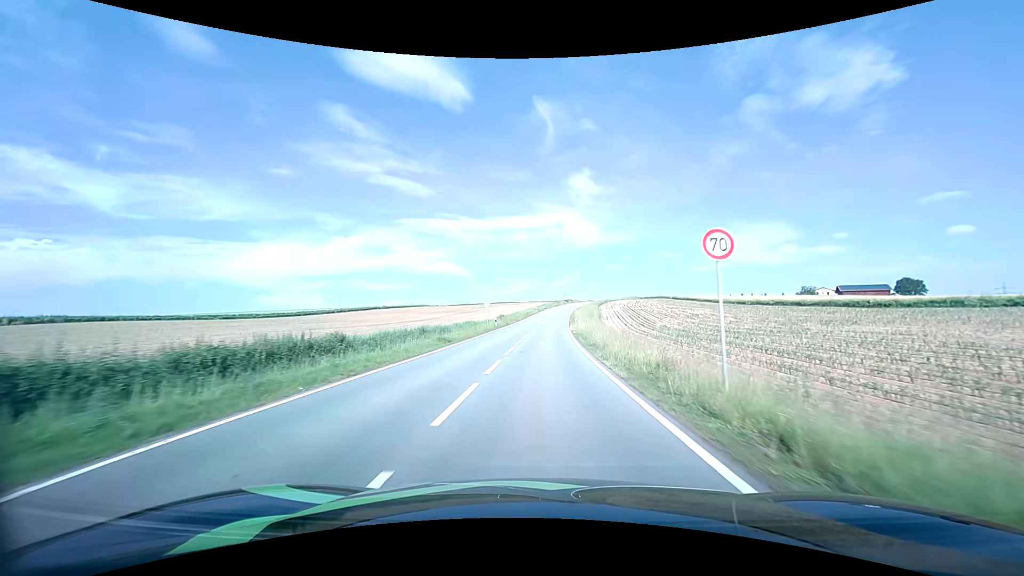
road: tertiary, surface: asphalt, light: Day
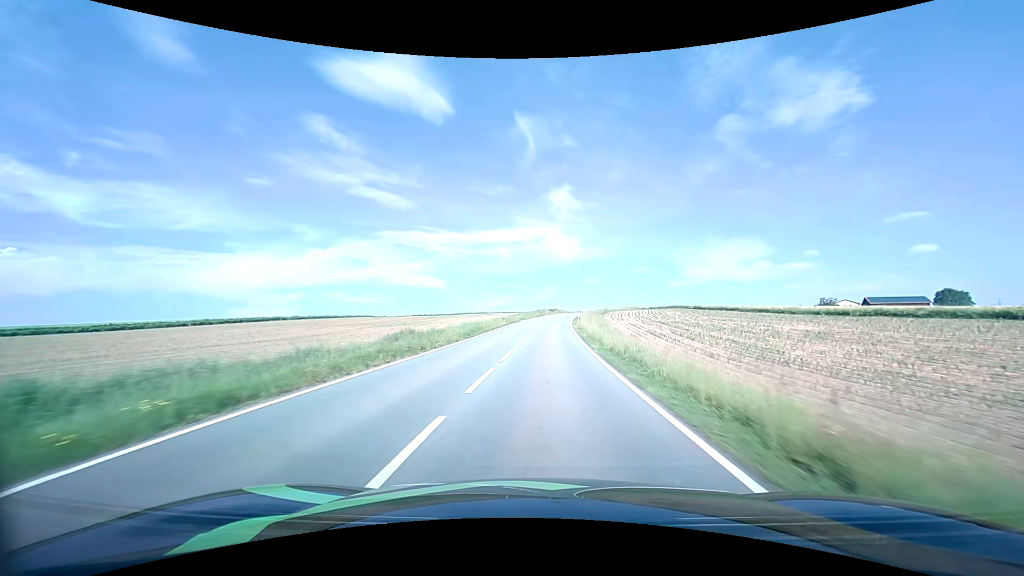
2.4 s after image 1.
(+1.1, +47.8) m; +2°
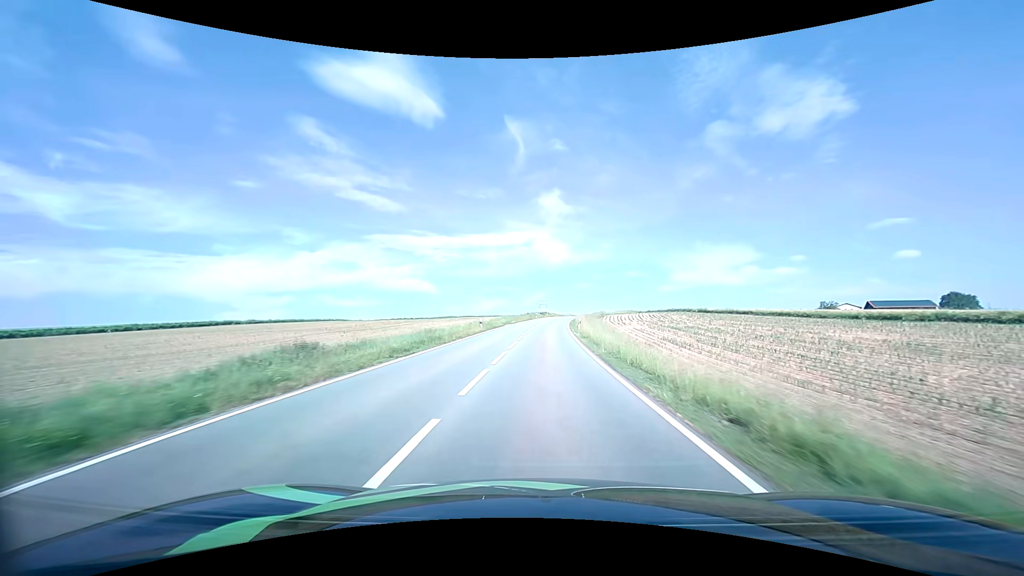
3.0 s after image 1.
(+0.1, +12.9) m; +1°
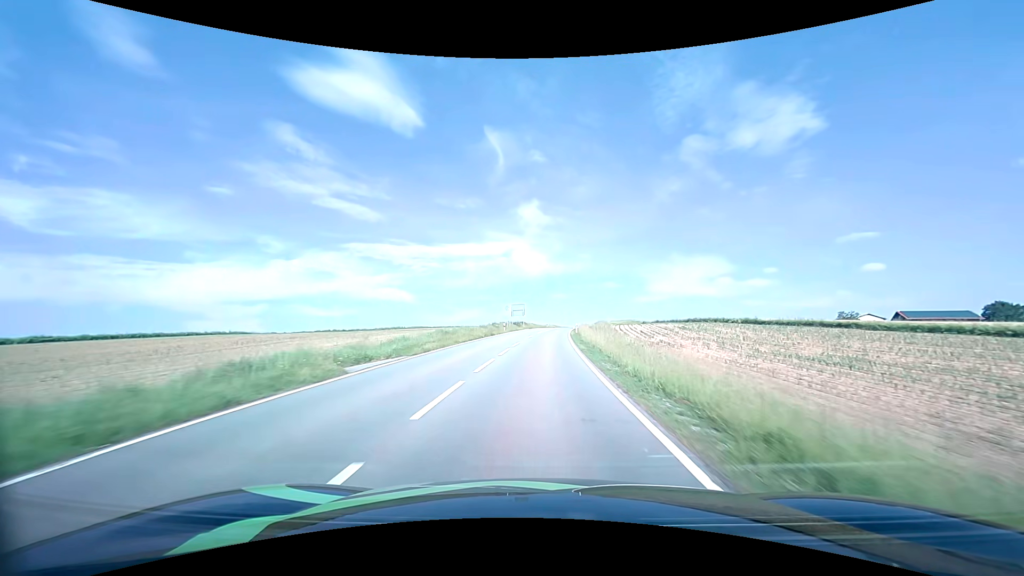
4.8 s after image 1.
(+0.9, +38.5) m; +3°
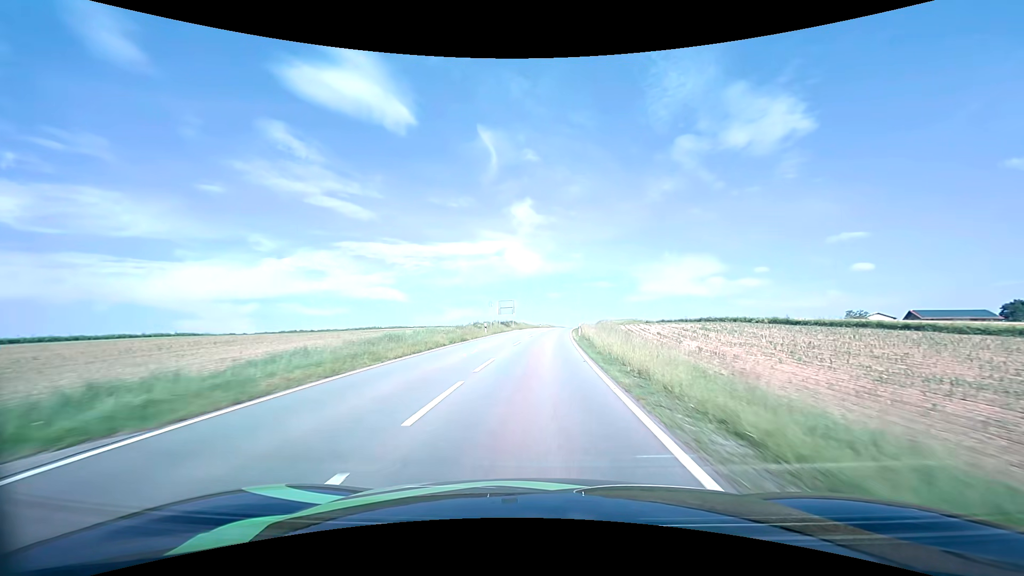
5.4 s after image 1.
(+0.1, +12.7) m; +1°
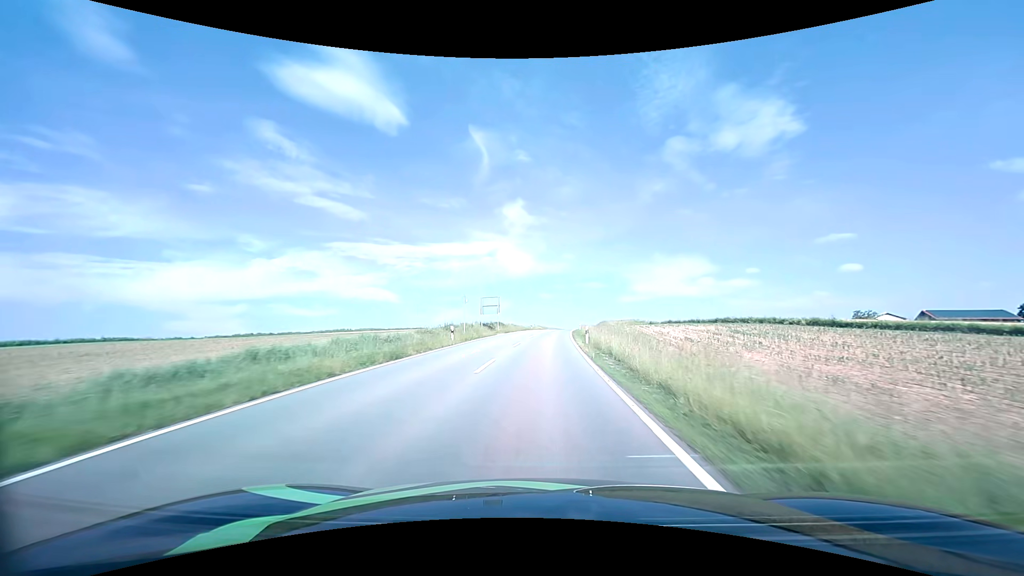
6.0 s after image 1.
(+0.1, +12.6) m; +1°
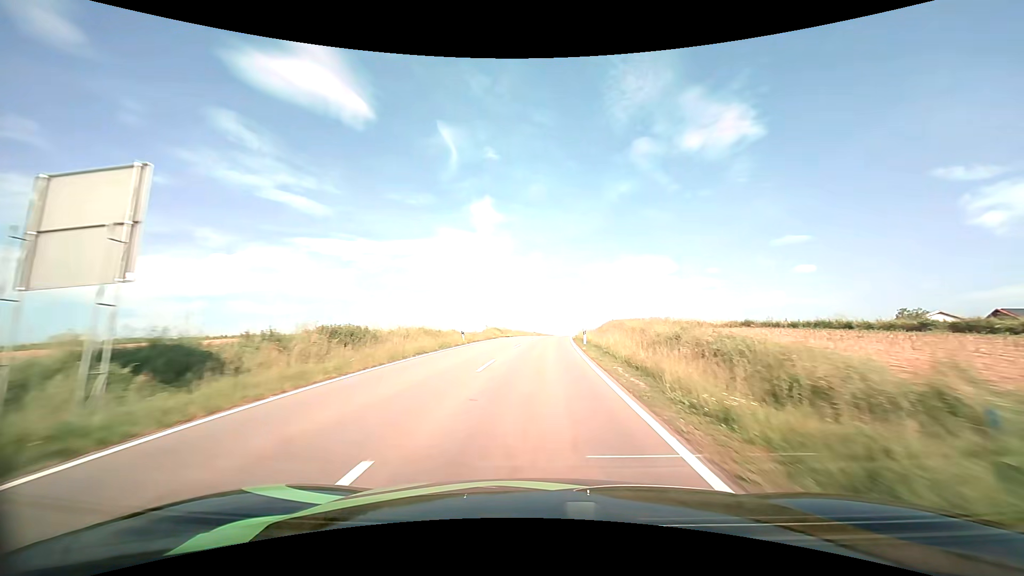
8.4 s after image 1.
(+1.6, +48.6) m; +4°
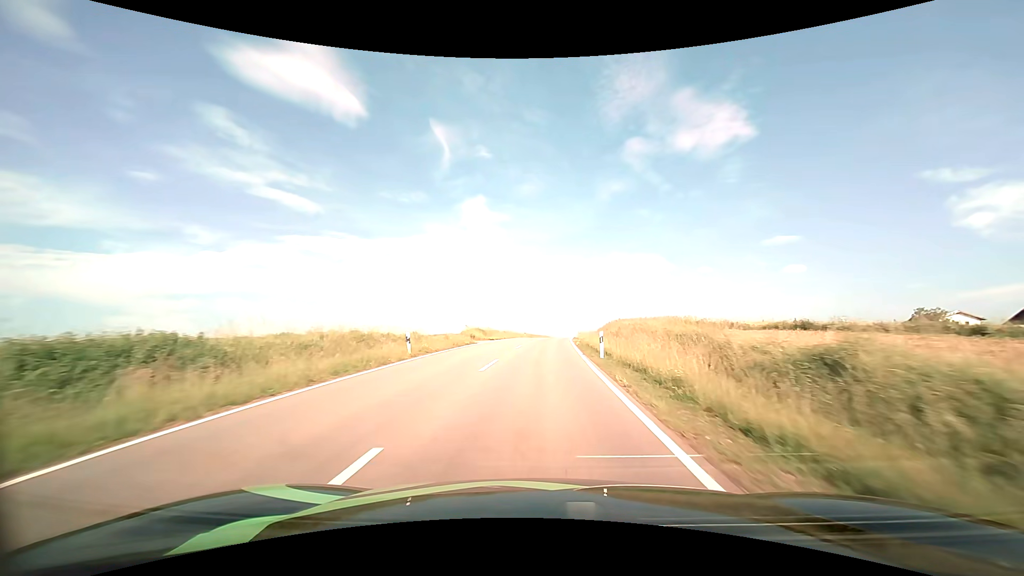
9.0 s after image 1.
(+0.1, +11.8) m; +1°
(0, +10) (0, +20) (+1, +30) (+1, +40) (+2, +50) (+2, +60) (+3, +70) (+4, +80) (+5, +90) (+7, +100) m
